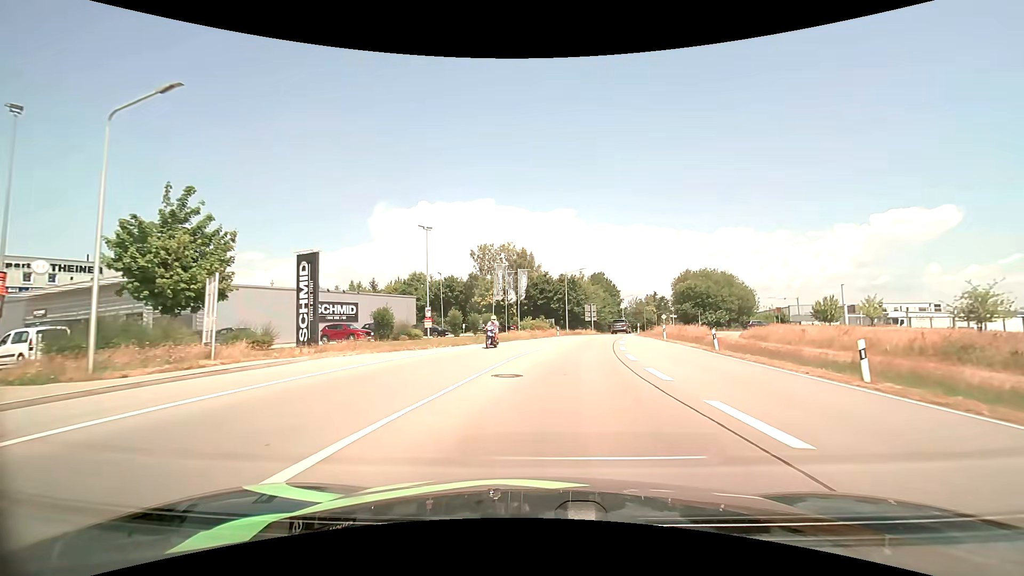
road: tertiary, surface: asphalt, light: Day
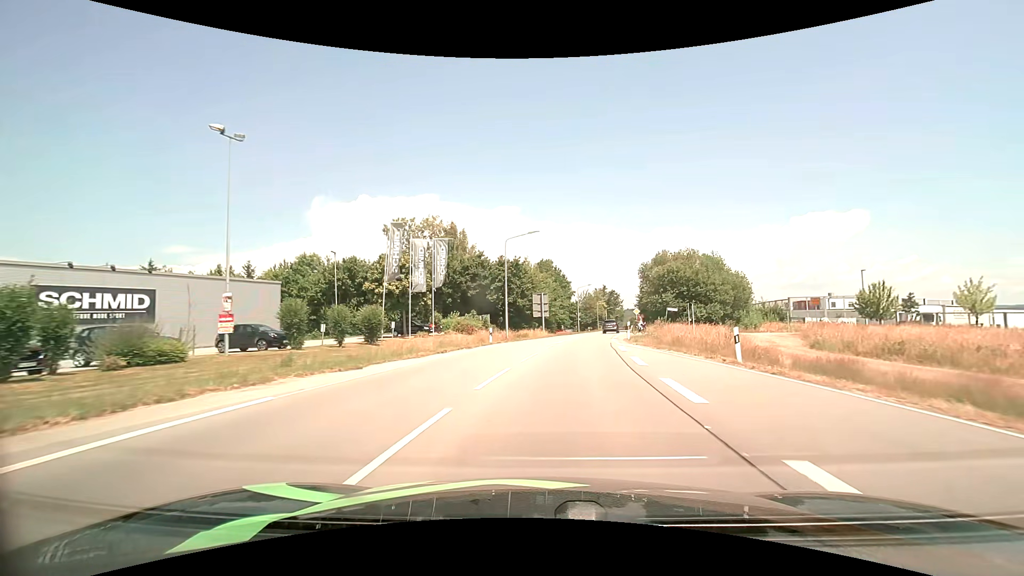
(+1.2, +22.4) m; +6°
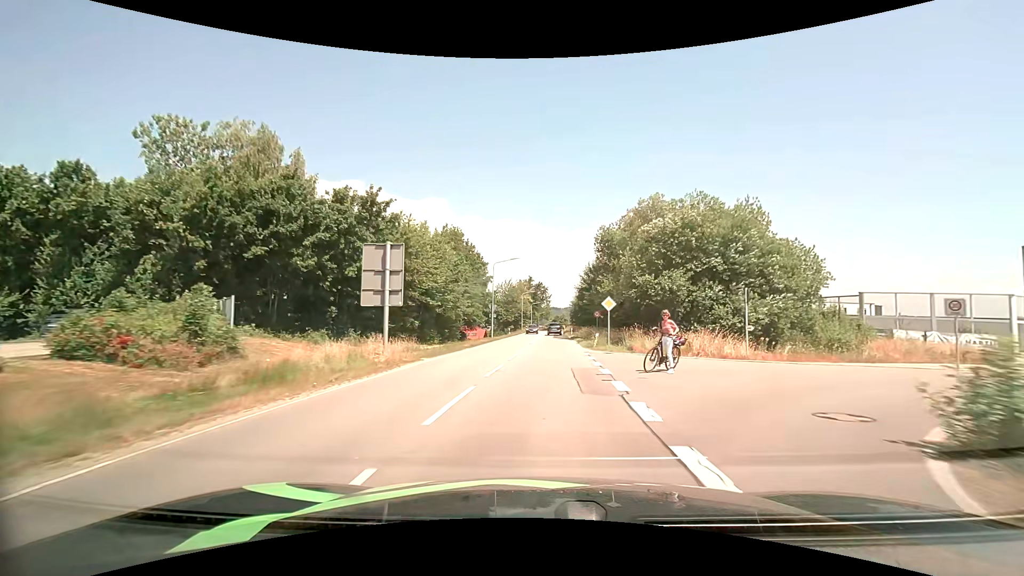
(+3.1, +32.5) m; +9°
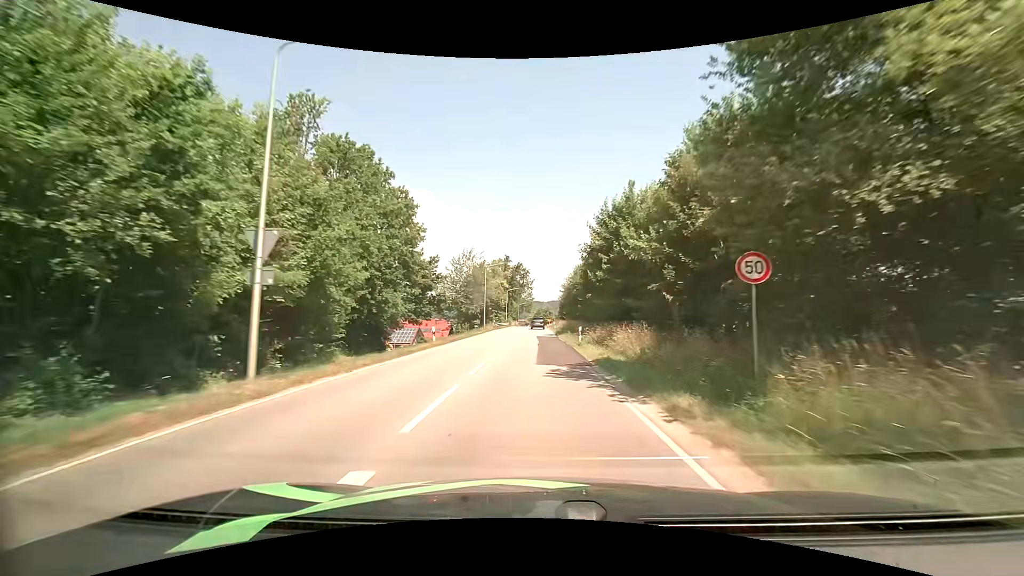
(+1.1, +36.9) m; +2°
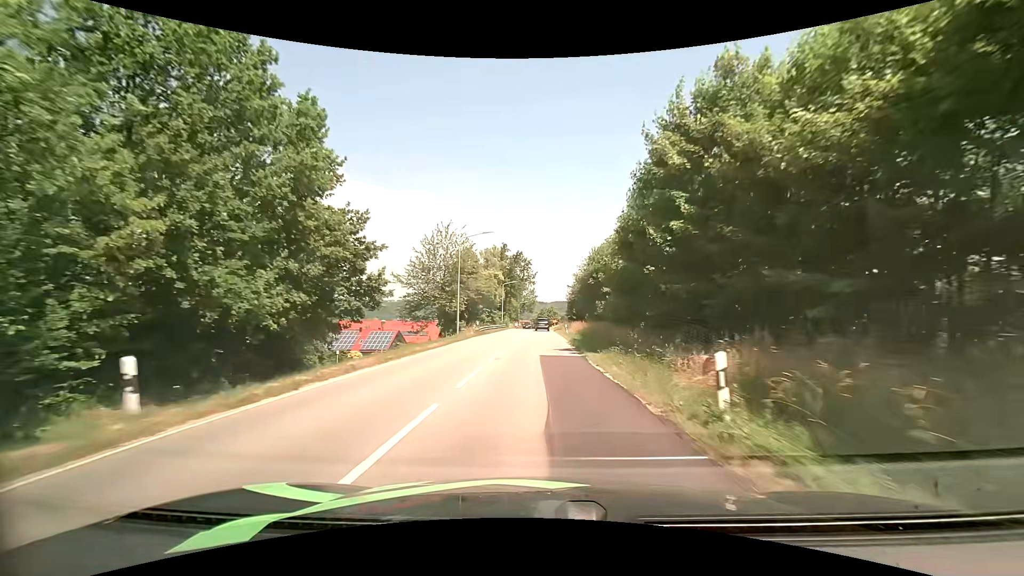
(0.0, +20.4) m; -1°
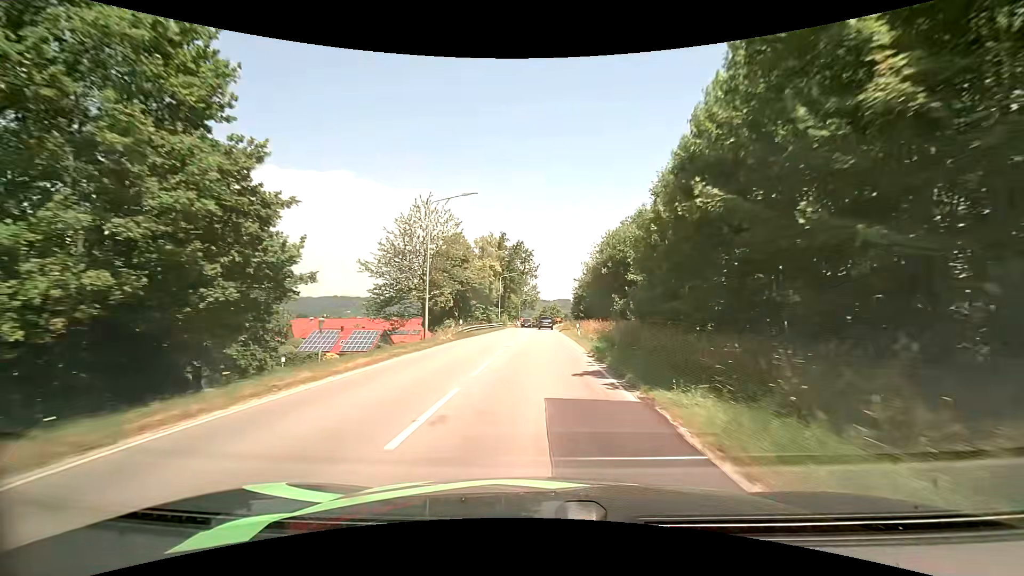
(0.0, +10.5) m; 0°
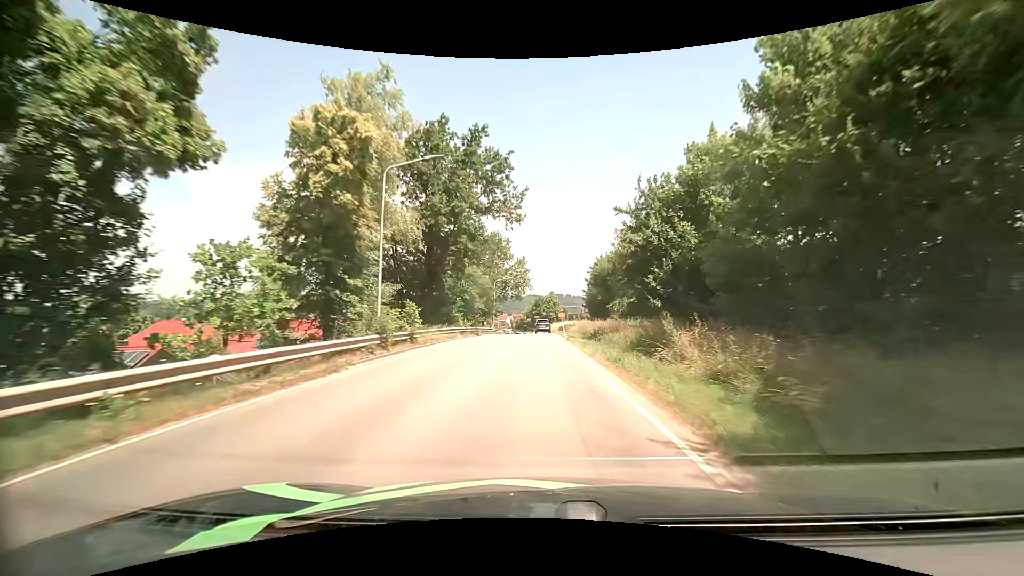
(+0.6, +50.0) m; +1°
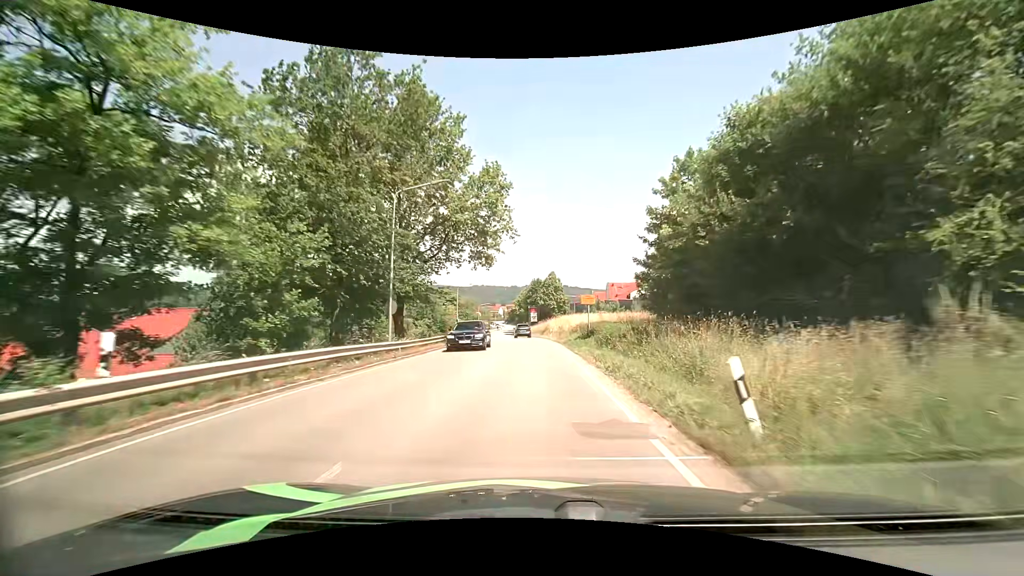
(+0.3, +44.0) m; +1°
(0, +10) (0, +20) (0, +30) (-1, +40) (-2, +50) (-3, +60) (-3, +70) (-4, +80) (-5, +90) (-6, +100) m
